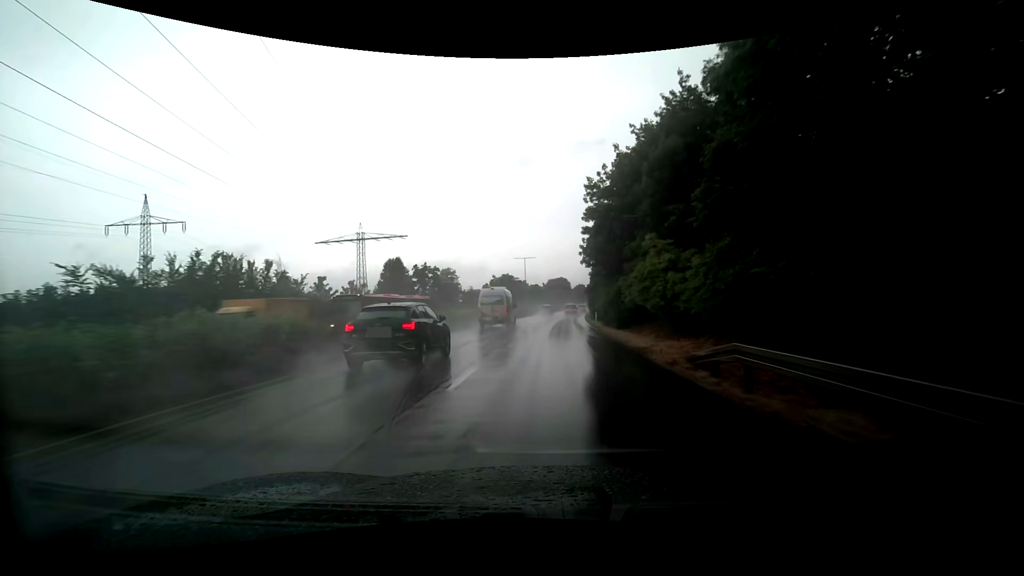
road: trunk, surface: asphalt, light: Day
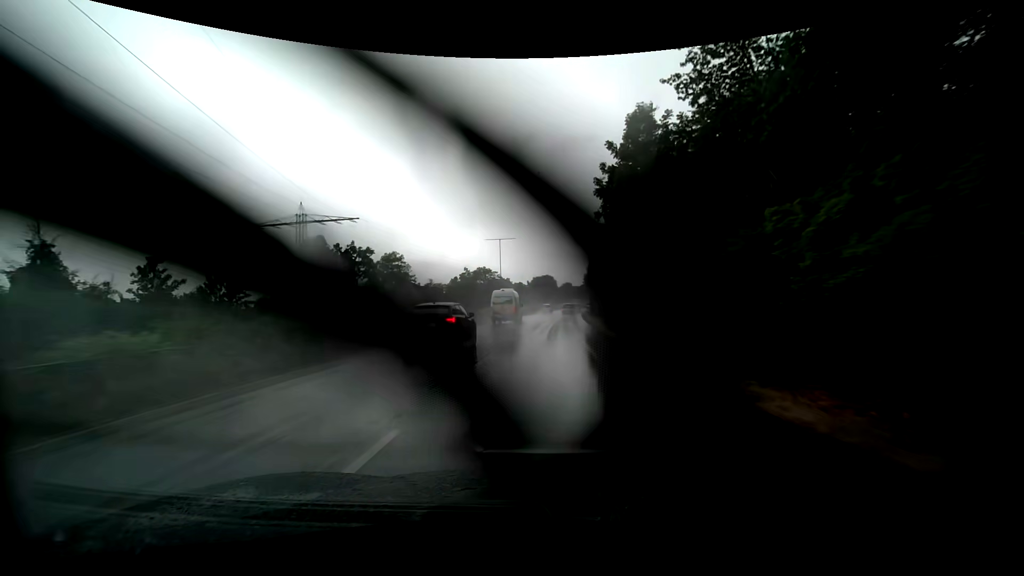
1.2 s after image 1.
(+0.3, +23.7) m; +1°
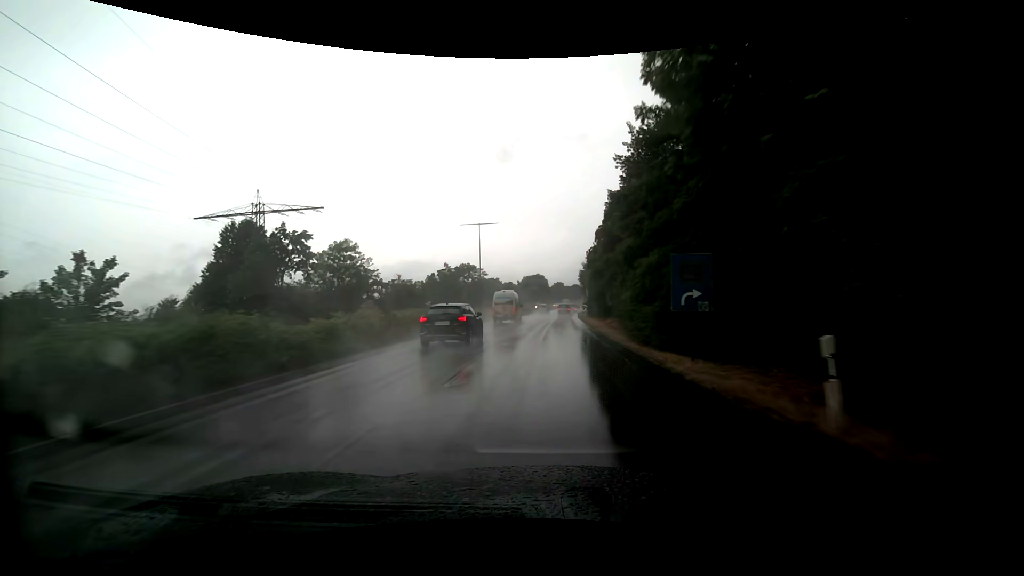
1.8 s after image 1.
(+0.1, +12.0) m; +1°
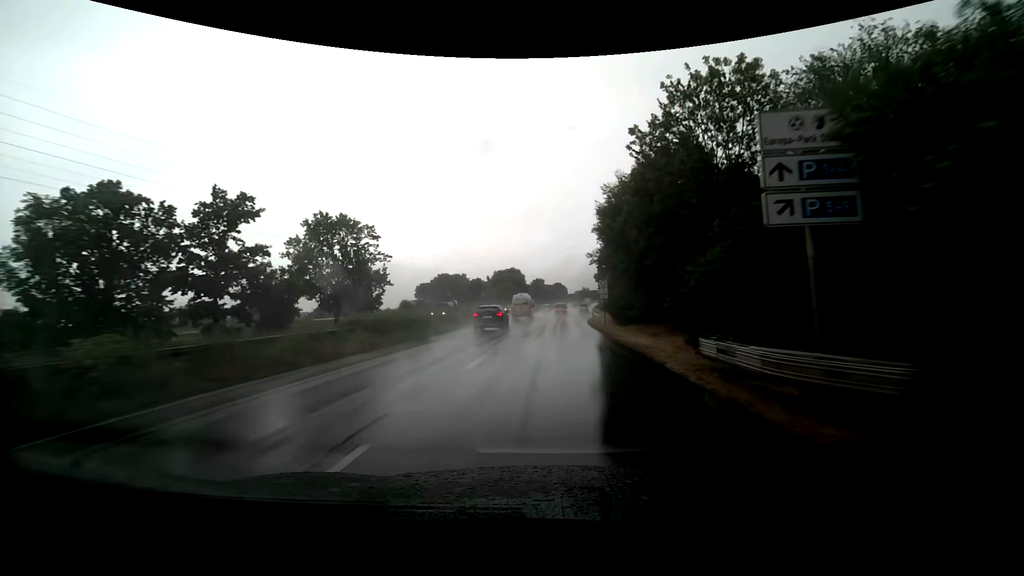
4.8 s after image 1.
(+2.0, +60.8) m; +3°
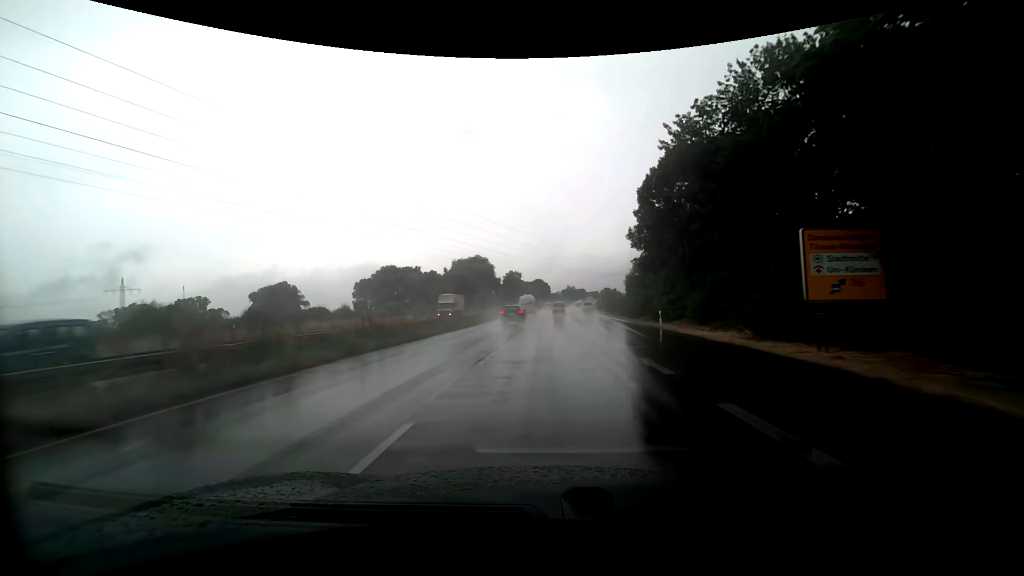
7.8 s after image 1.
(+1.2, +62.2) m; +2°
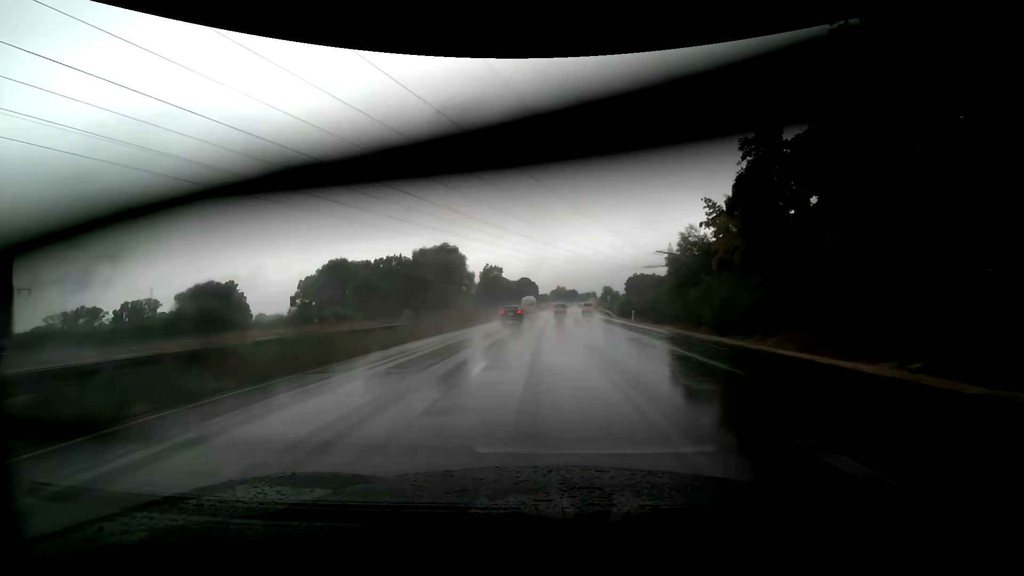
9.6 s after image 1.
(+0.4, +37.9) m; +1°
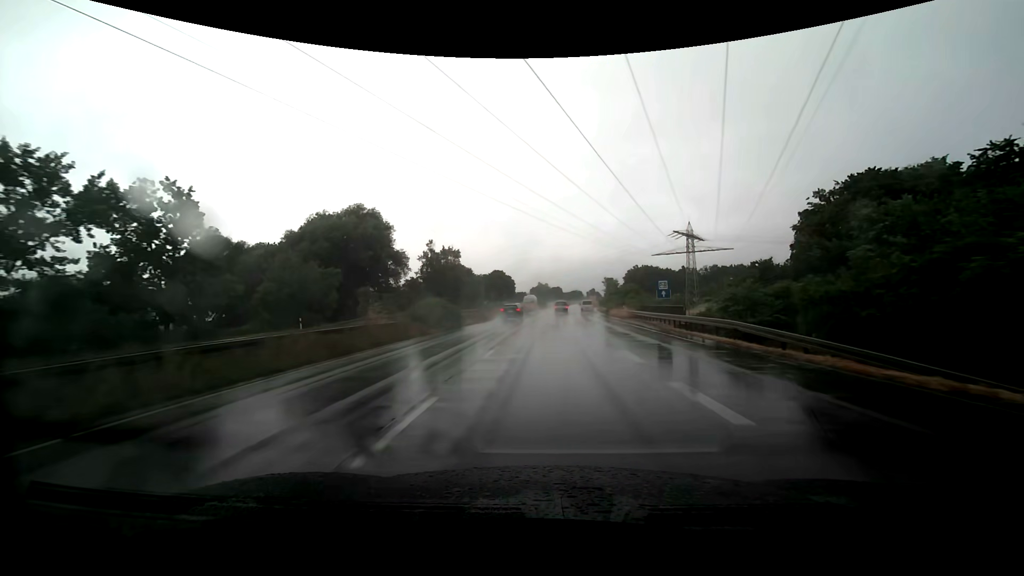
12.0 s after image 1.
(+0.9, +50.8) m; +2°
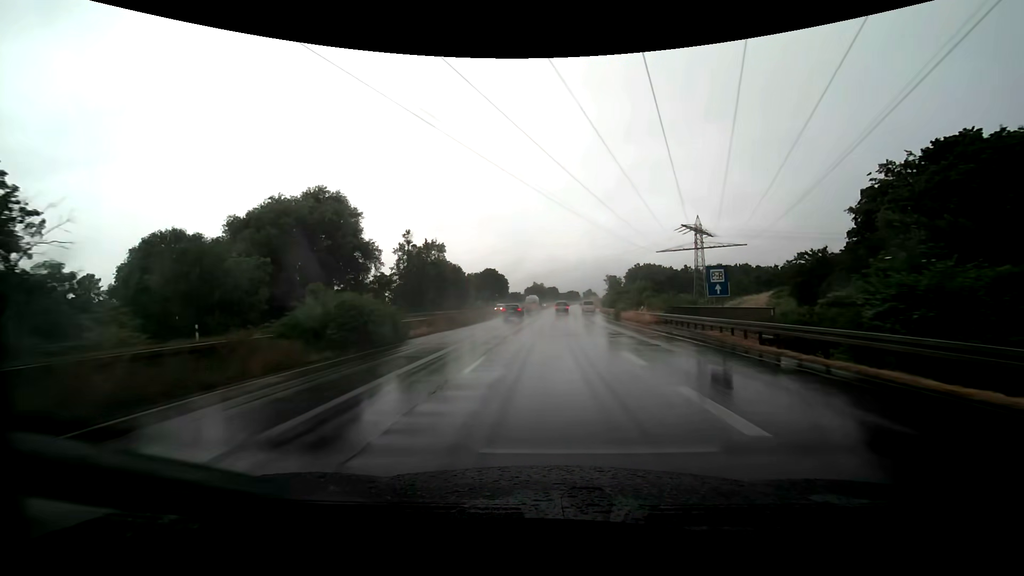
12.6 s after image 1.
(+0.1, +12.4) m; +1°
(0, +10) (0, +20) (0, +30) (+1, +40) (+1, +50) (+1, +60) (+2, +70) (+2, +80) (+3, +90) (+4, +100) m
